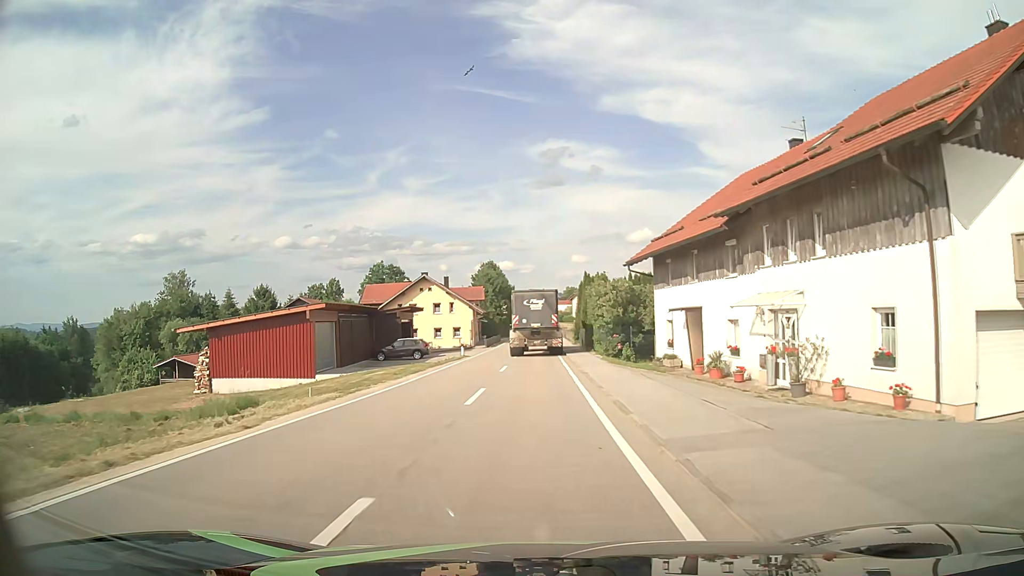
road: tertiary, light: Day
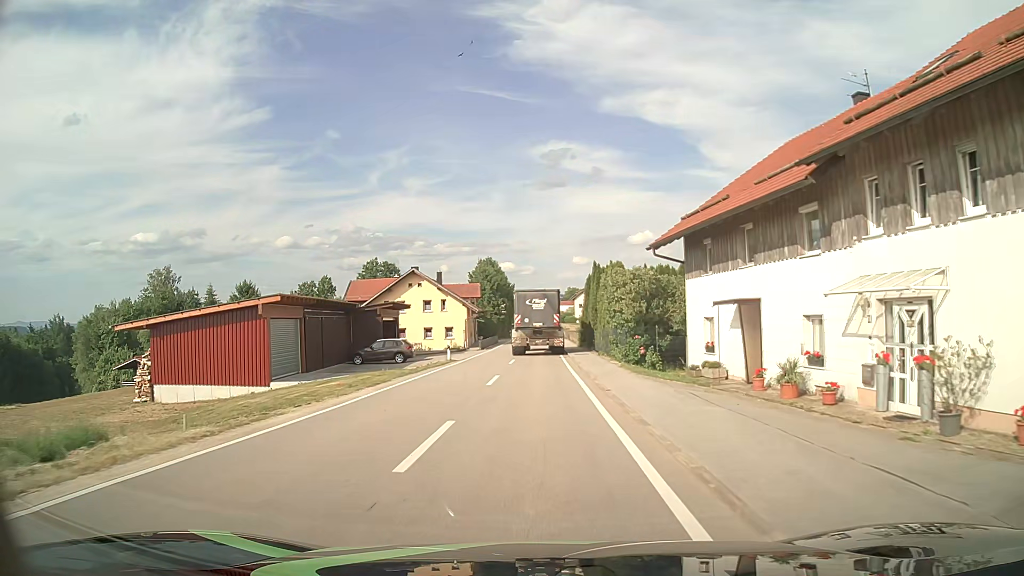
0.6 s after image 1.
(0.0, +6.7) m; 0°
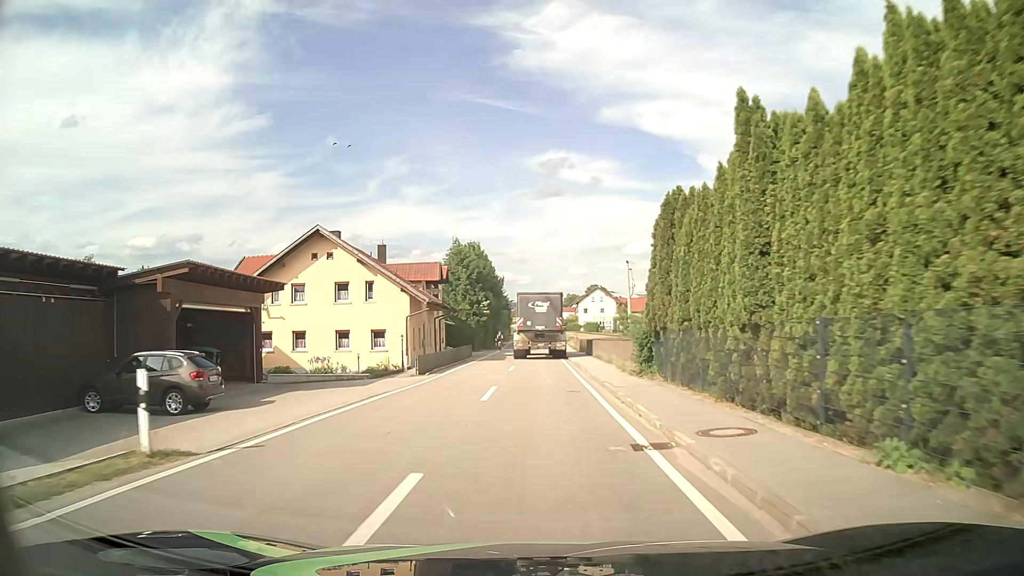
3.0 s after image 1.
(-0.1, +27.7) m; 0°
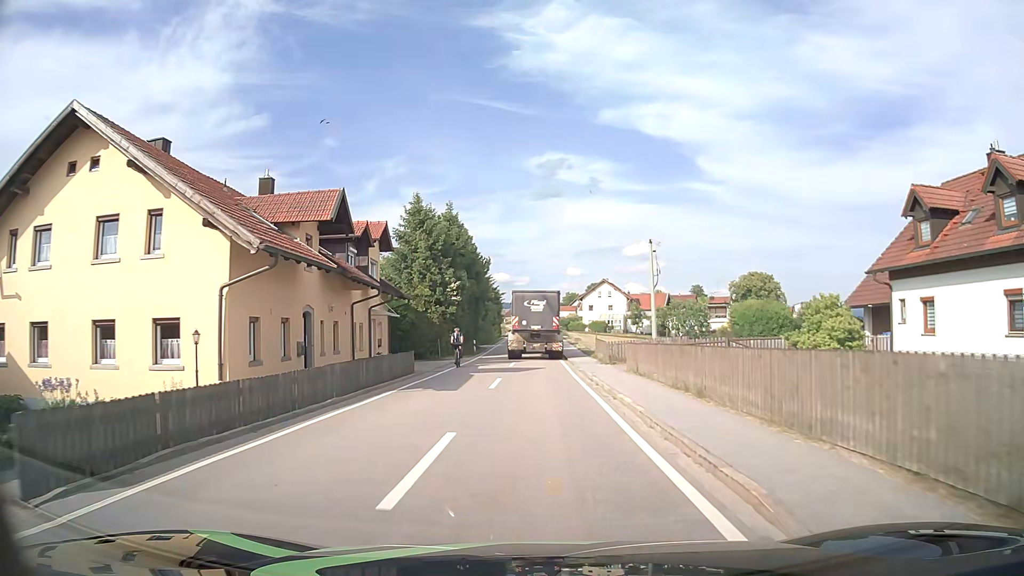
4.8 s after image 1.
(+0.1, +21.2) m; 0°
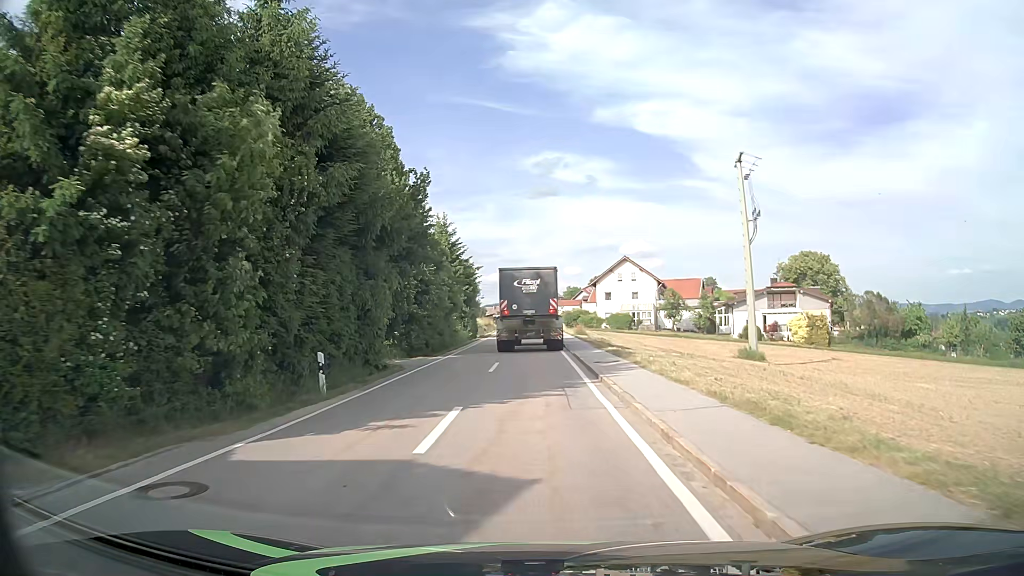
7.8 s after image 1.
(+0.2, +34.1) m; +1°
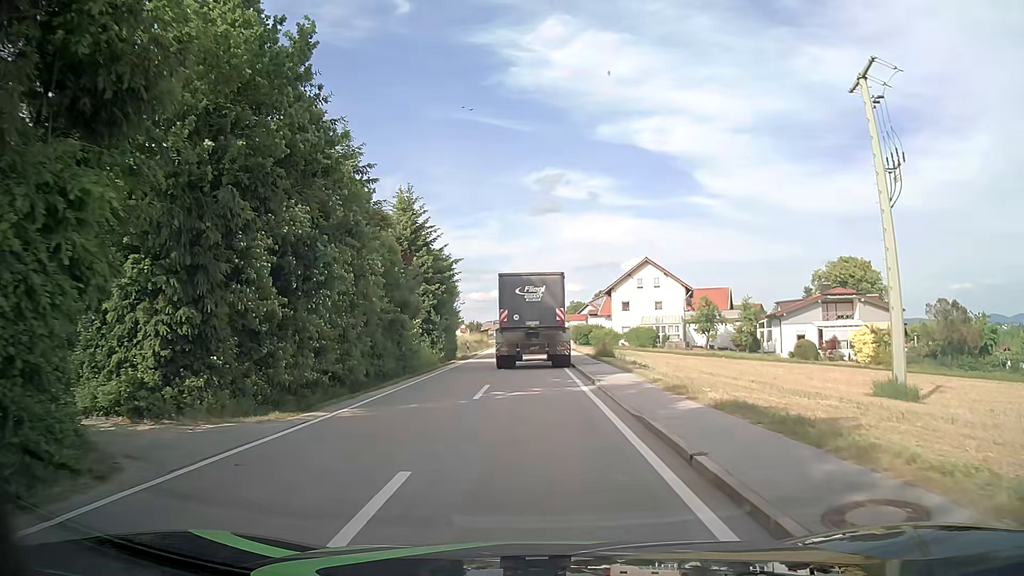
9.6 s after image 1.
(-0.1, +16.4) m; -1°
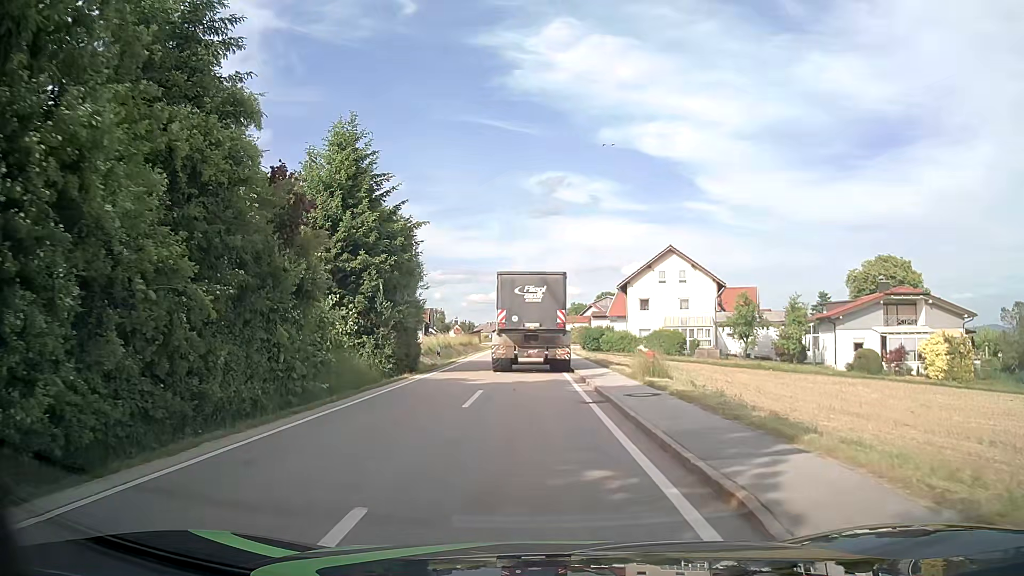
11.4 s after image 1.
(+0.1, +13.4) m; +1°
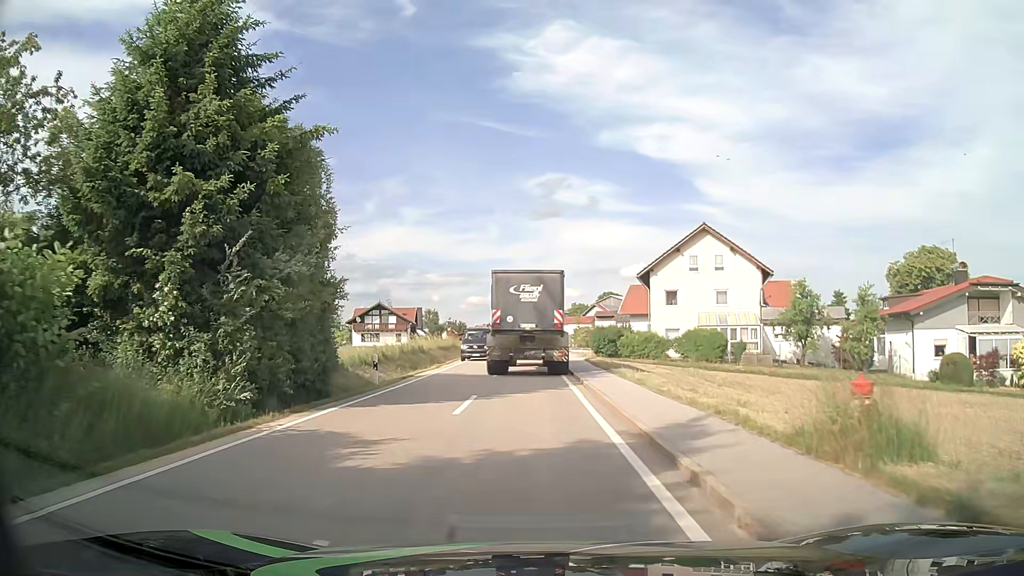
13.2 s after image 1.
(-0.1, +12.9) m; 0°
(0, +10) (0, +20) (0, +30) (0, +40) (0, +50) (0, +60) (-1, +70) (-1, +80) (-2, +90) (-4, +100) m
